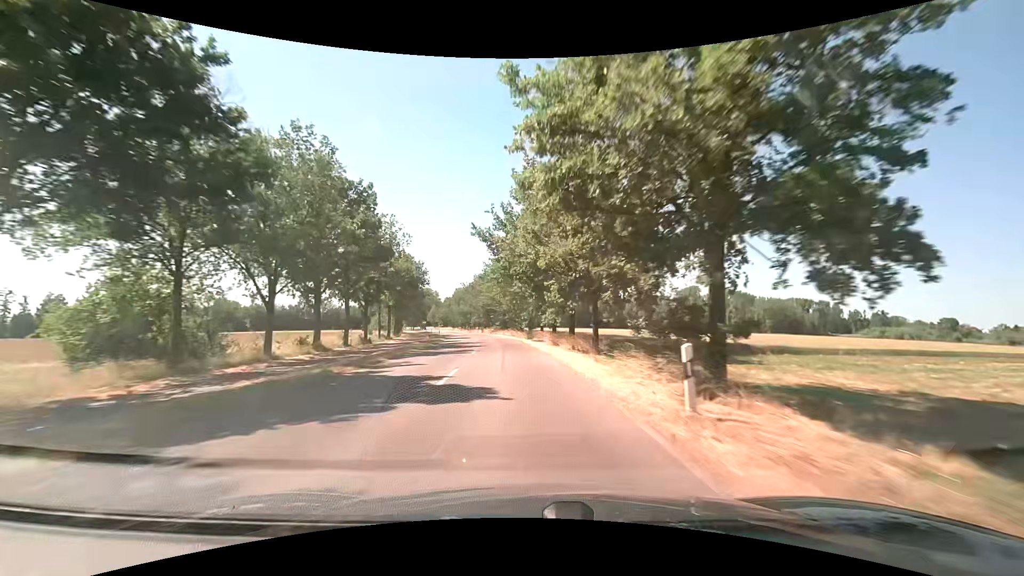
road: secondary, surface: asphalt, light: Day
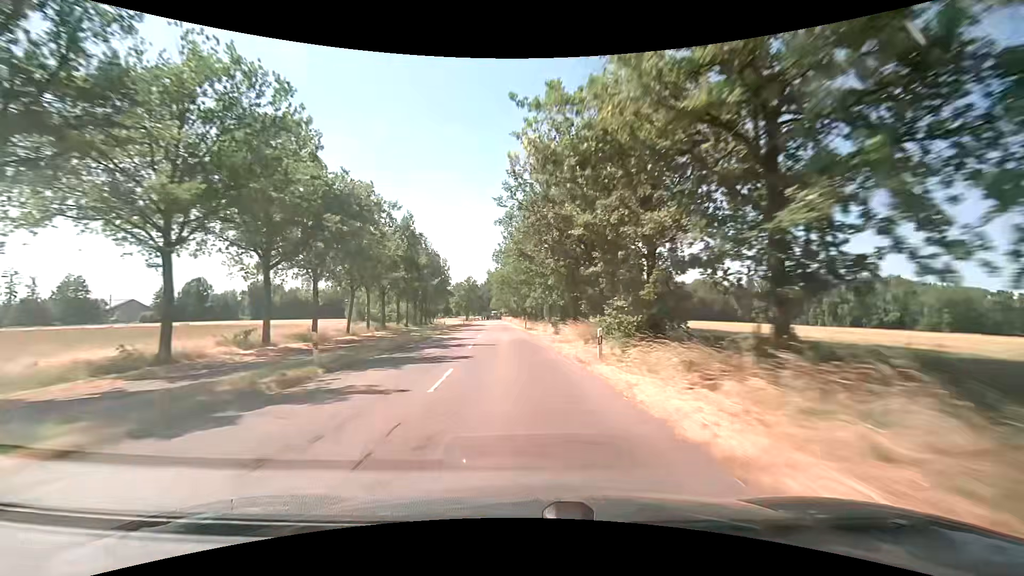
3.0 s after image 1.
(-5.1, +62.0) m; -9°
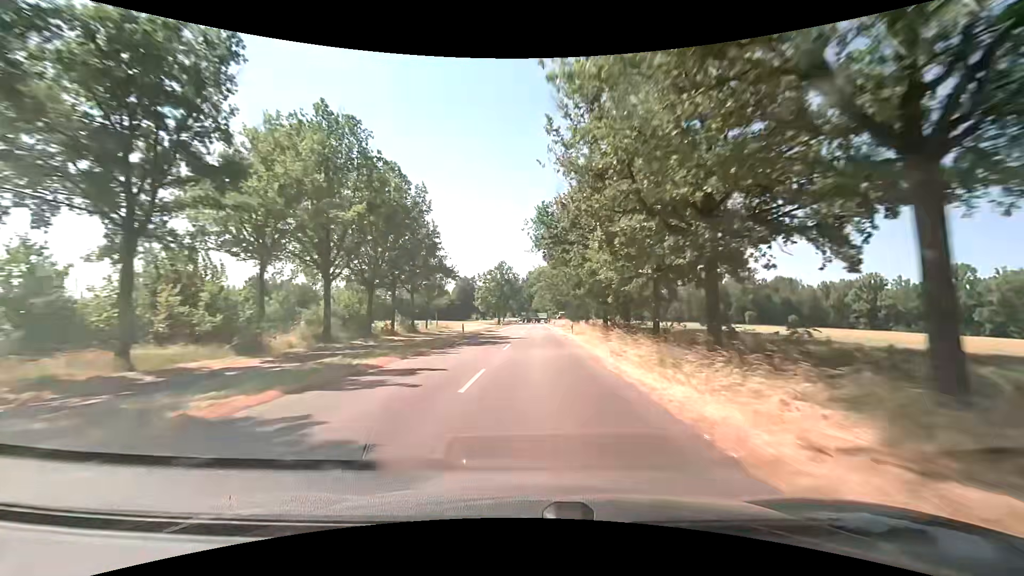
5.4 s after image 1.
(-3.1, +47.8) m; -6°
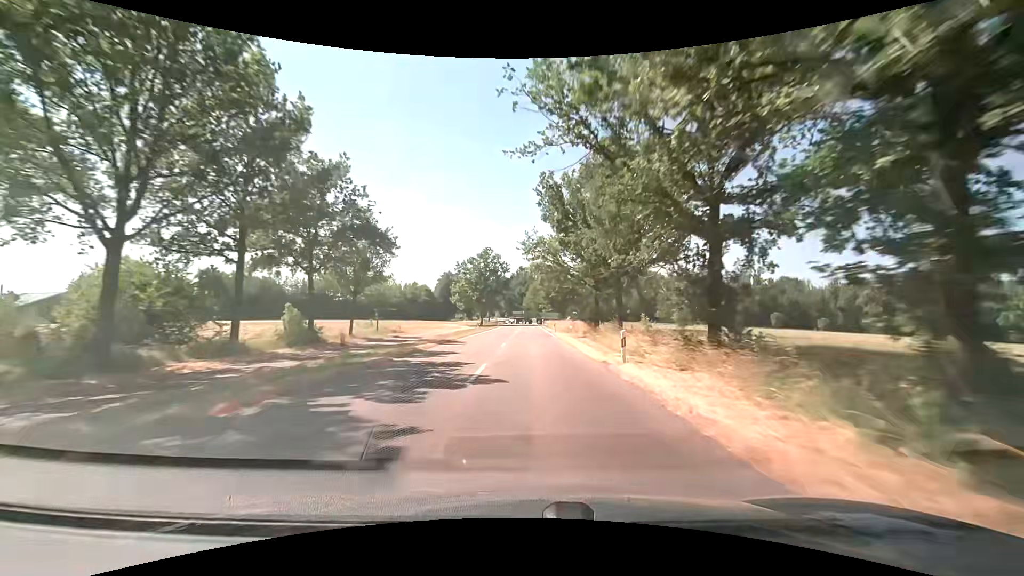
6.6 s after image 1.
(+0.2, +22.4) m; +1°
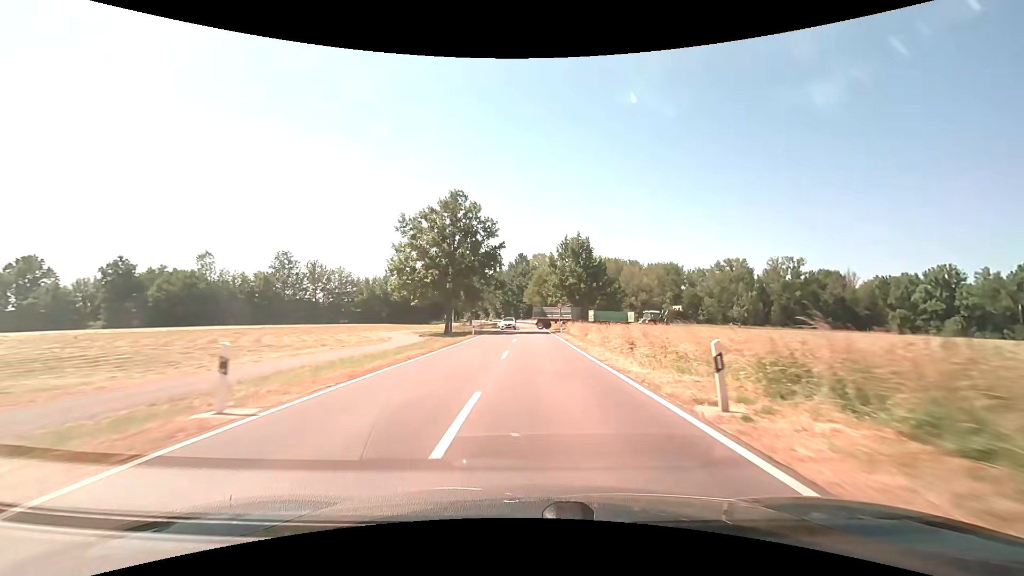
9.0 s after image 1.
(-0.2, +41.4) m; 0°
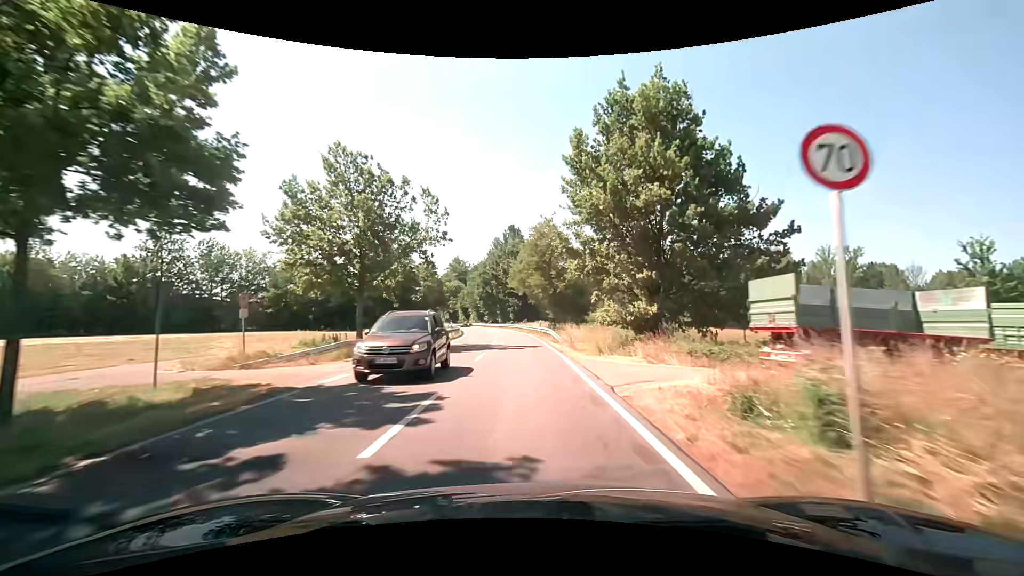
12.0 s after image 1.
(+1.0, +47.9) m; +1°
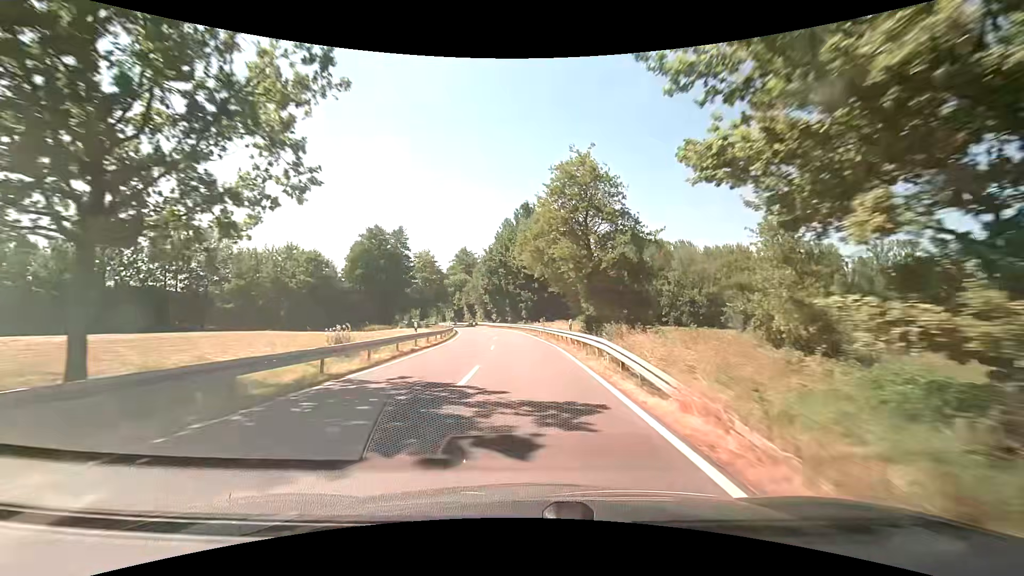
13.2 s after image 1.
(-0.2, +18.8) m; -2°
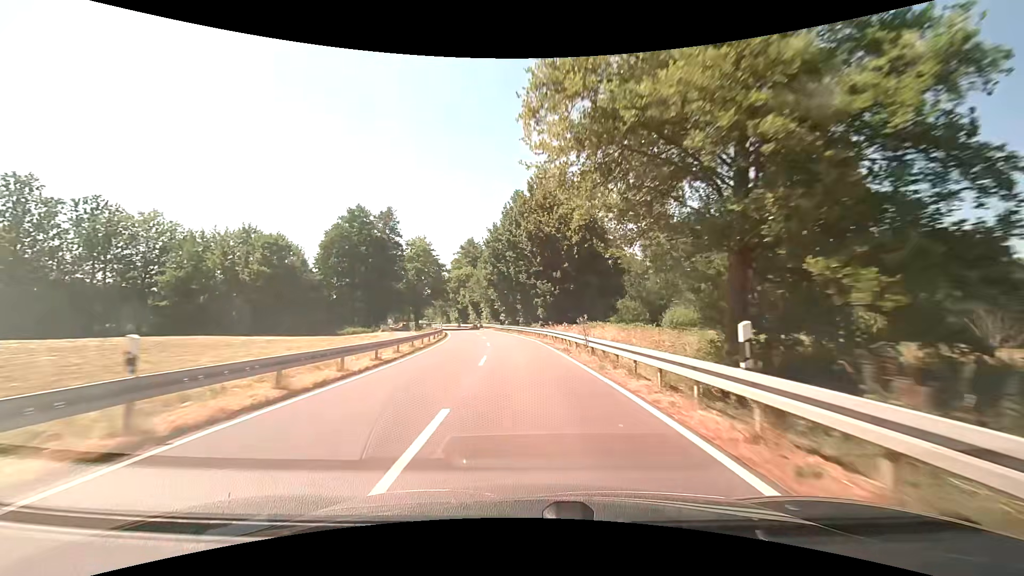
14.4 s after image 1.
(-0.3, +18.9) m; -2°
(0, +10) (0, +20) (-1, +30) (-1, +40) (-3, +50) (-4, +60) (-6, +70) (-8, +79) (-11, +89) (-13, +99) m
